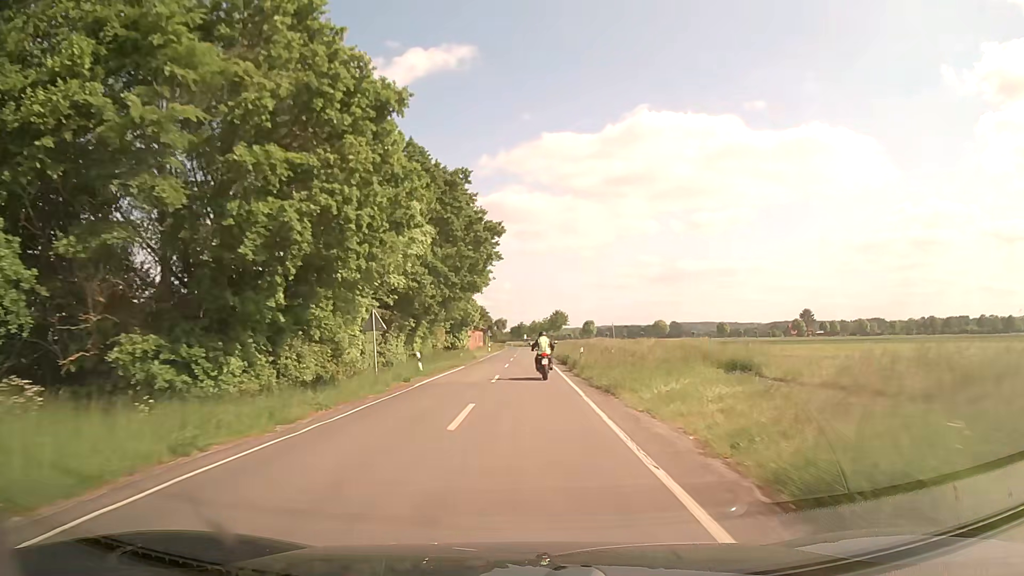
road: secondary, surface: asphalt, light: Day
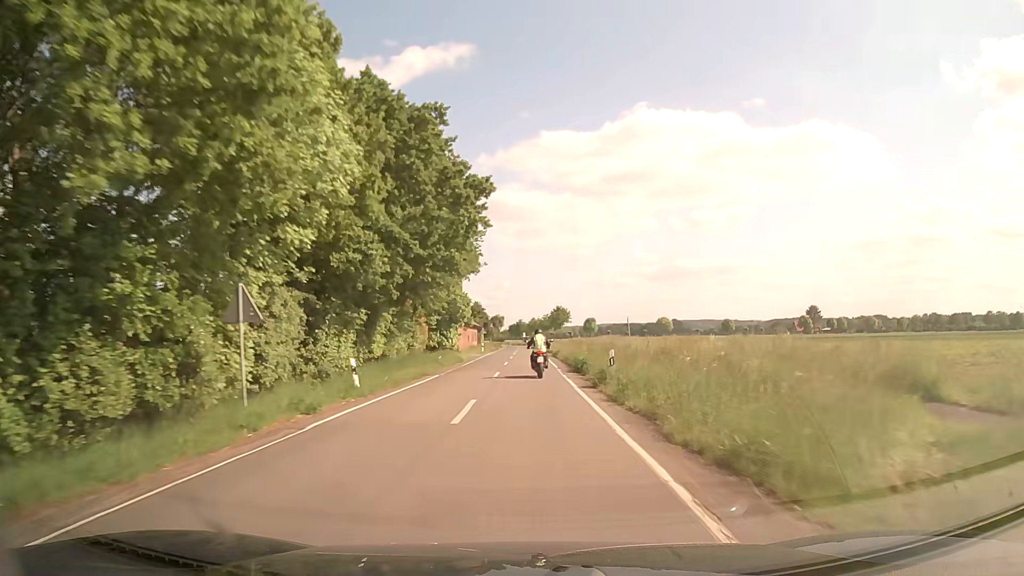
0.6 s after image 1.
(0.0, +11.4) m; 0°
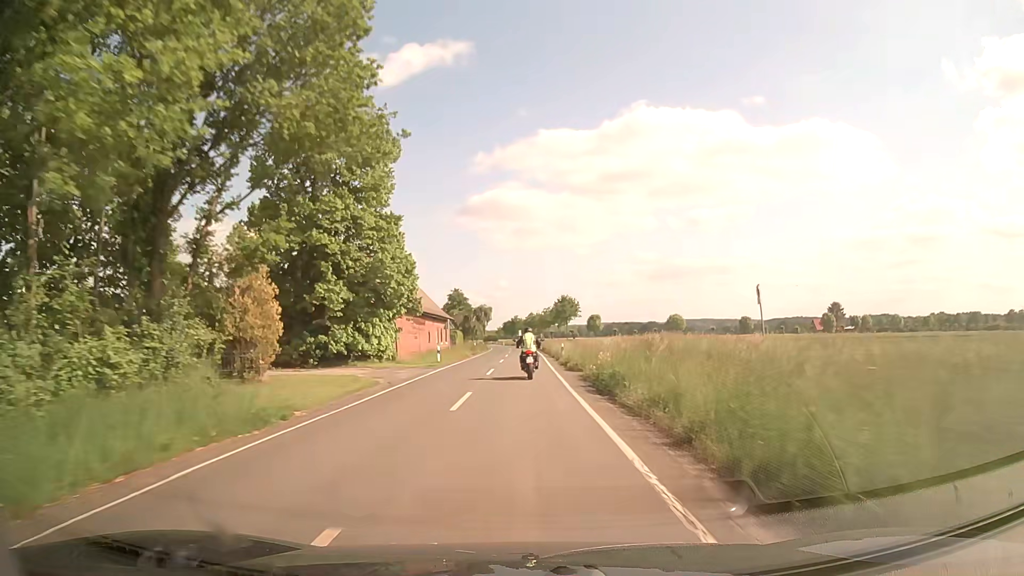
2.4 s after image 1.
(+0.1, +34.7) m; 0°
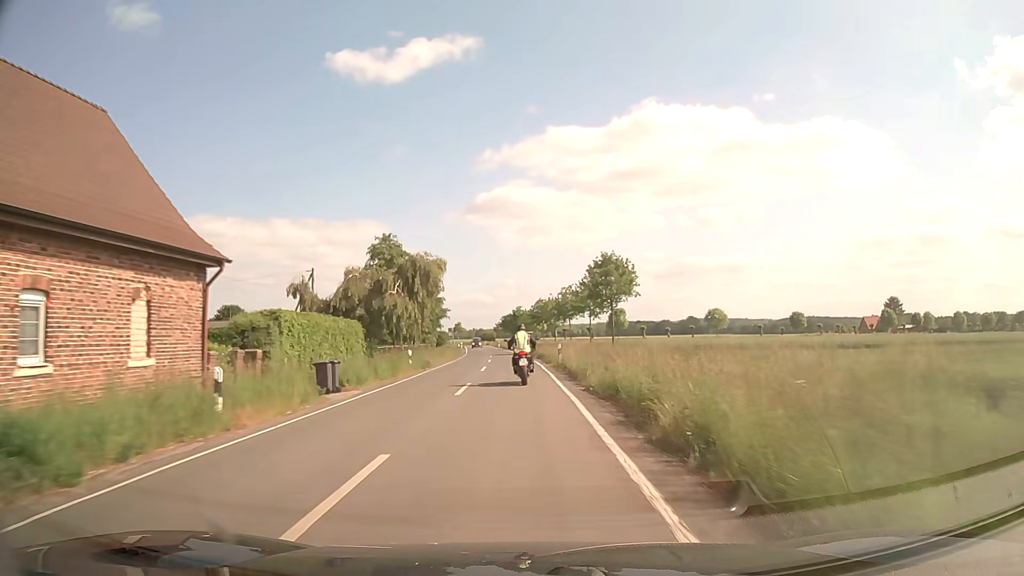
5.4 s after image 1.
(-0.1, +57.5) m; -1°
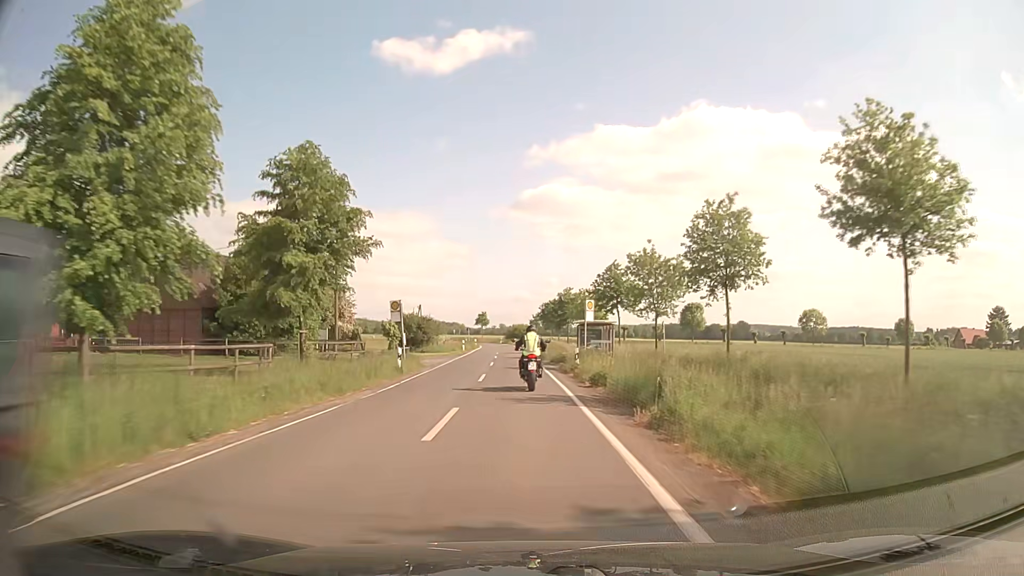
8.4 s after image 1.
(-1.6, +55.4) m; -3°
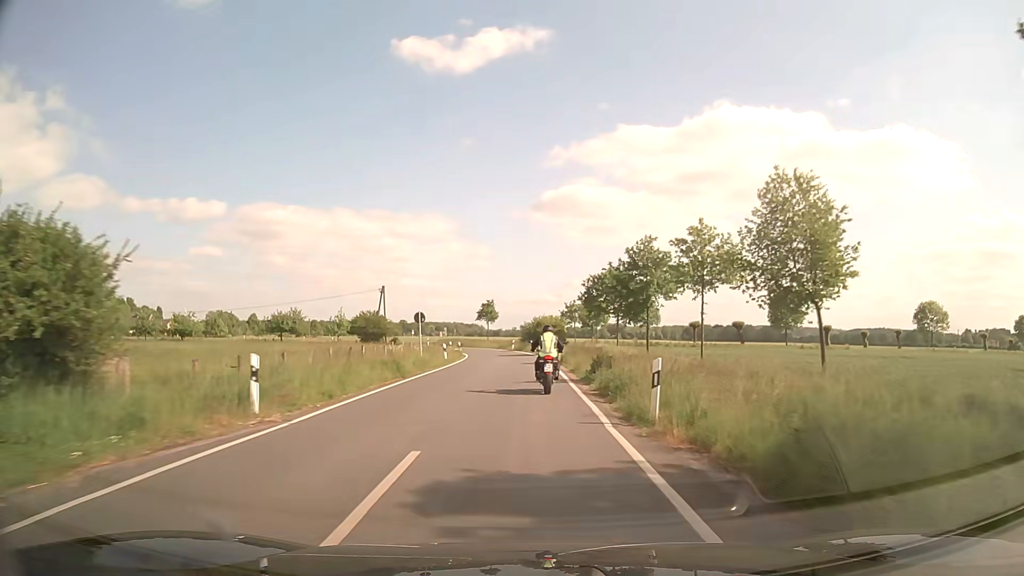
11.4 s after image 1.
(-1.5, +54.0) m; -2°
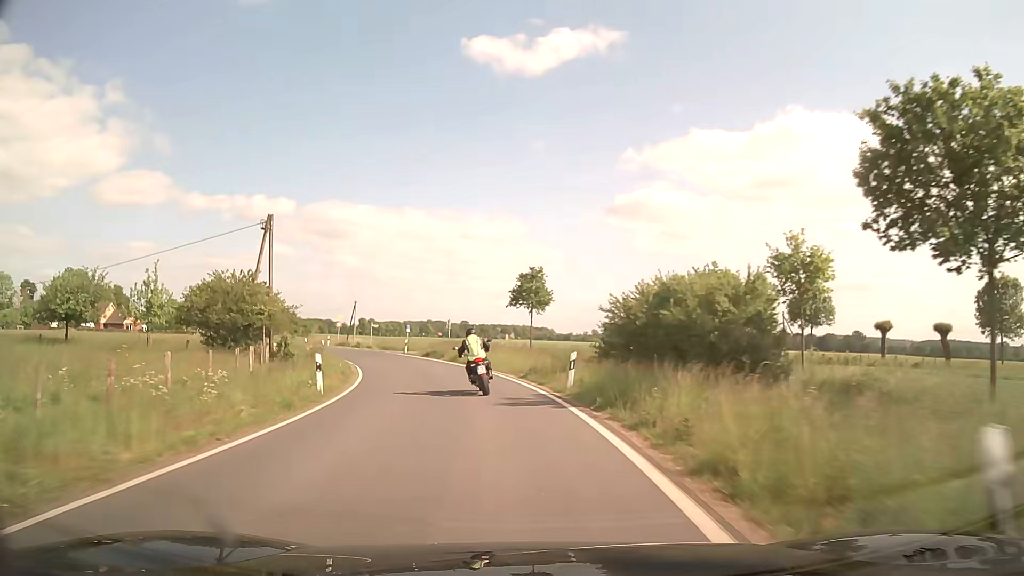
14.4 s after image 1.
(-0.6, +51.6) m; -5°
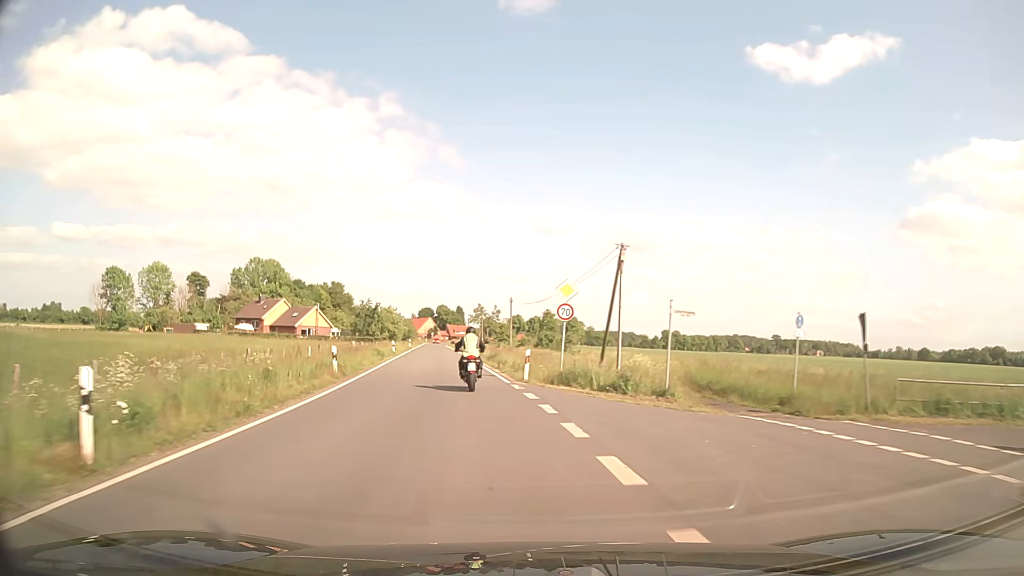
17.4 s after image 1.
(-10.8, +50.0) m; -25°
(0, +10) (-2, +20) (-3, +30) (-5, +40) (-6, +50) (-8, +59) (-9, +69) (-11, +79) (-12, +89) (-14, +99) m
